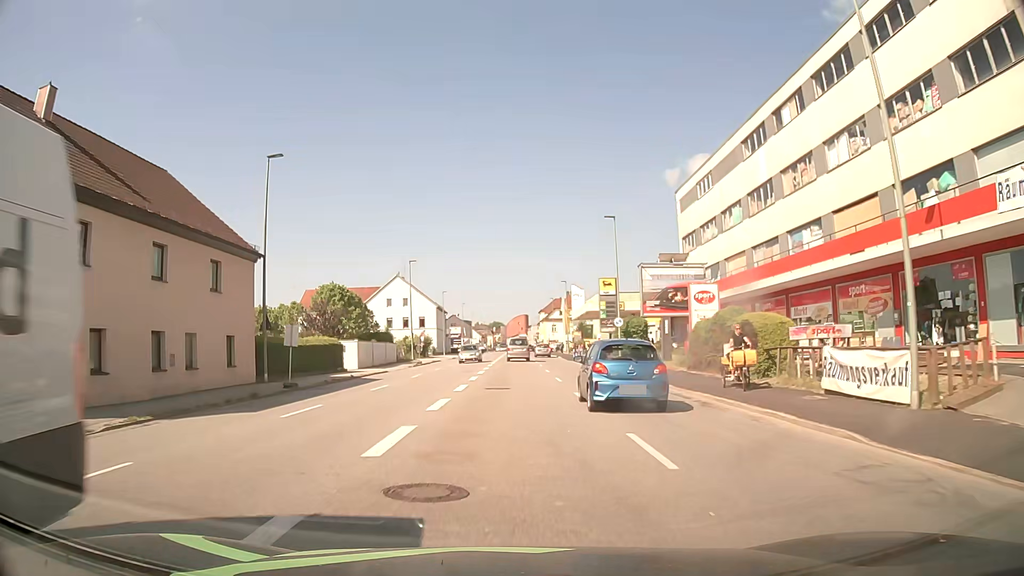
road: tertiary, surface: asphalt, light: Day
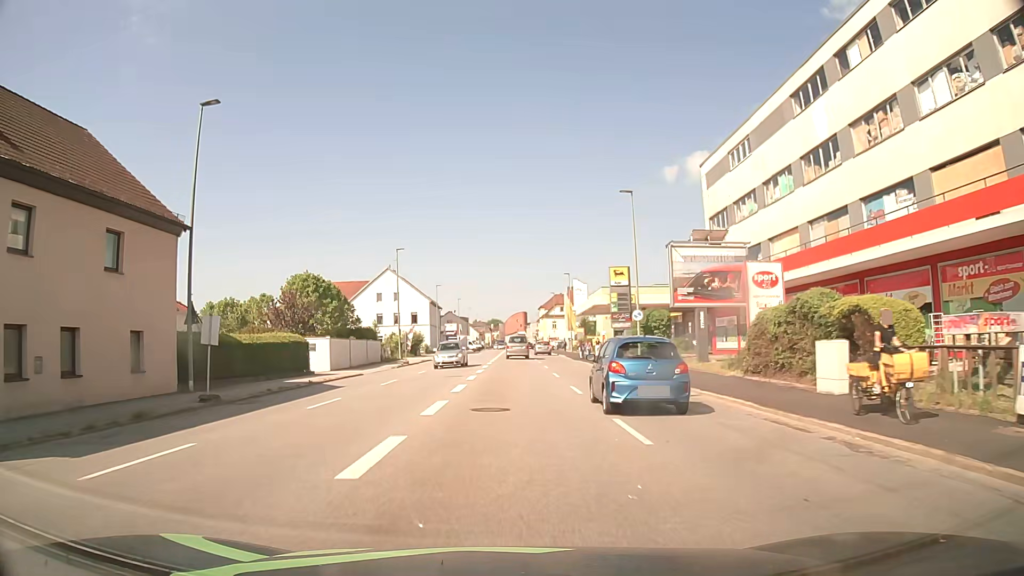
(0.0, +7.4) m; 0°
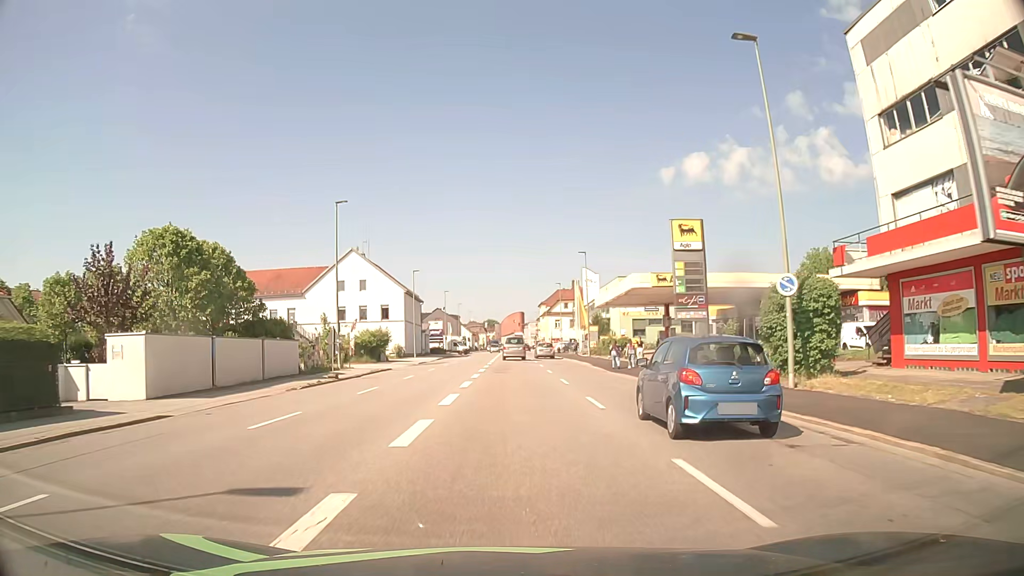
(+0.1, +22.0) m; +1°
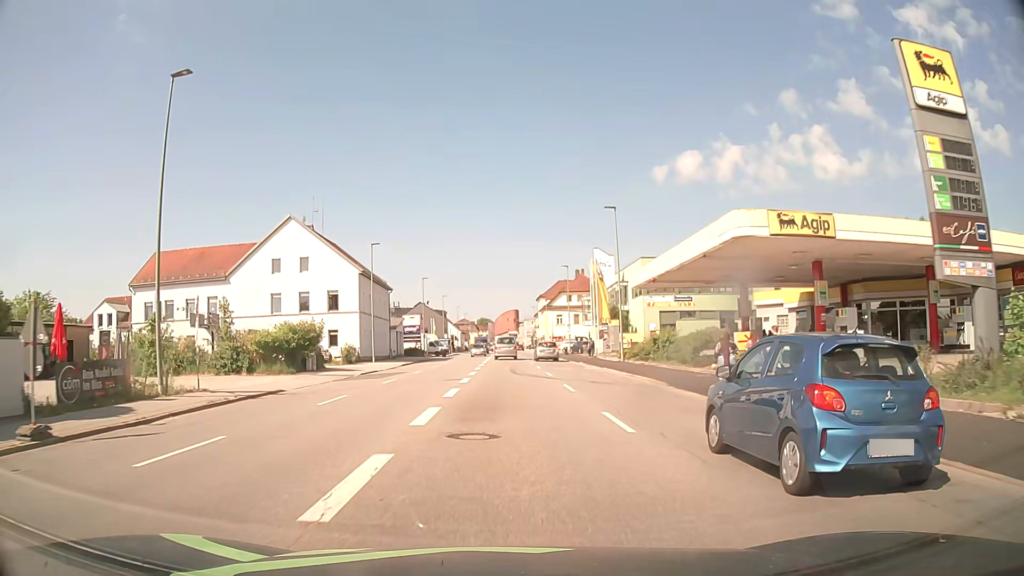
(+0.1, +21.8) m; +1°
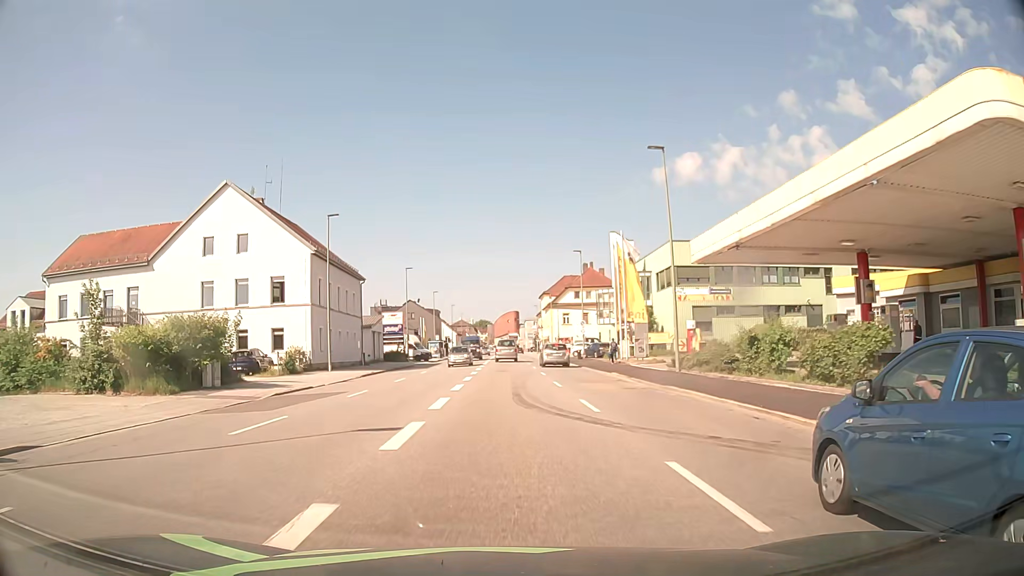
(0.0, +14.6) m; 0°
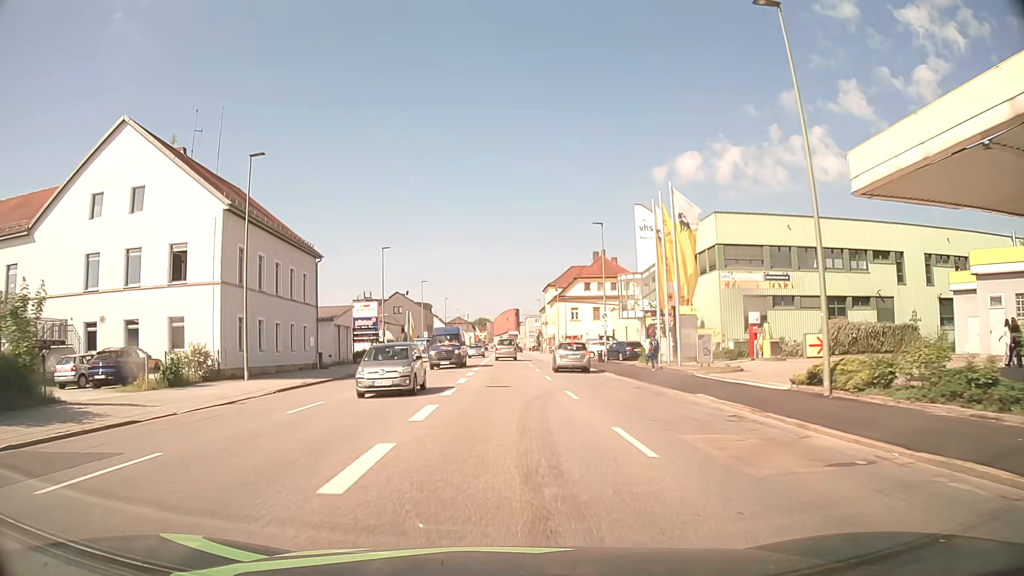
(0.0, +14.6) m; 0°
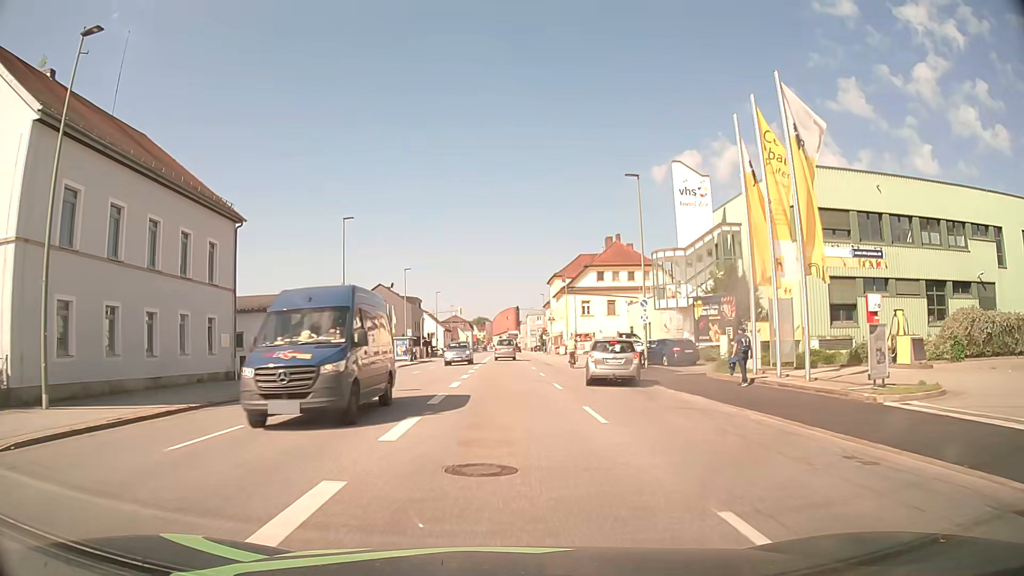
(0.0, +14.6) m; 0°
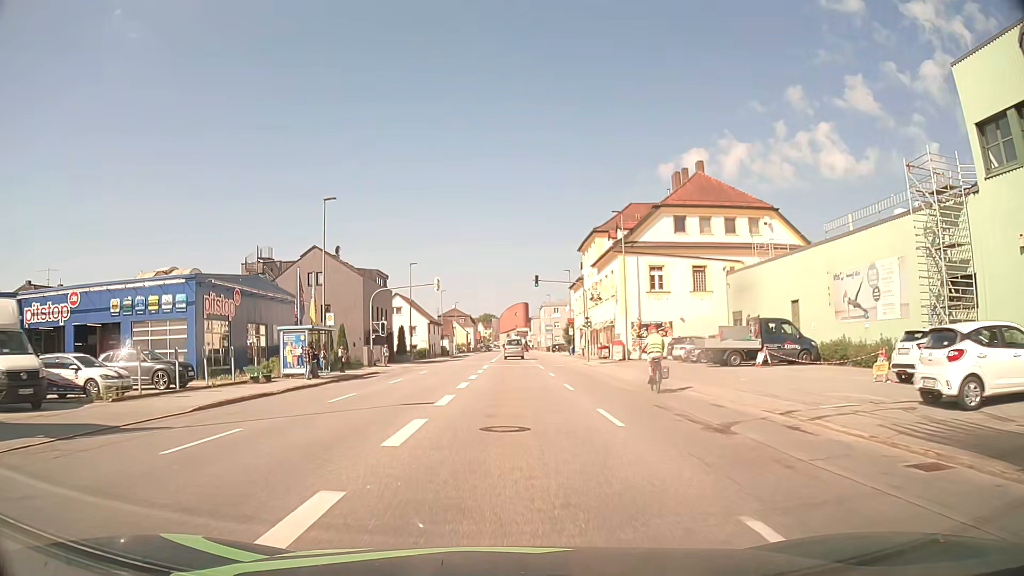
(+0.1, +36.6) m; 0°
(0, +10) (0, +20) (0, +30) (0, +40) (0, +50) (0, +60) (0, +70) (+1, +80) (+1, +90) (+1, +100) m
